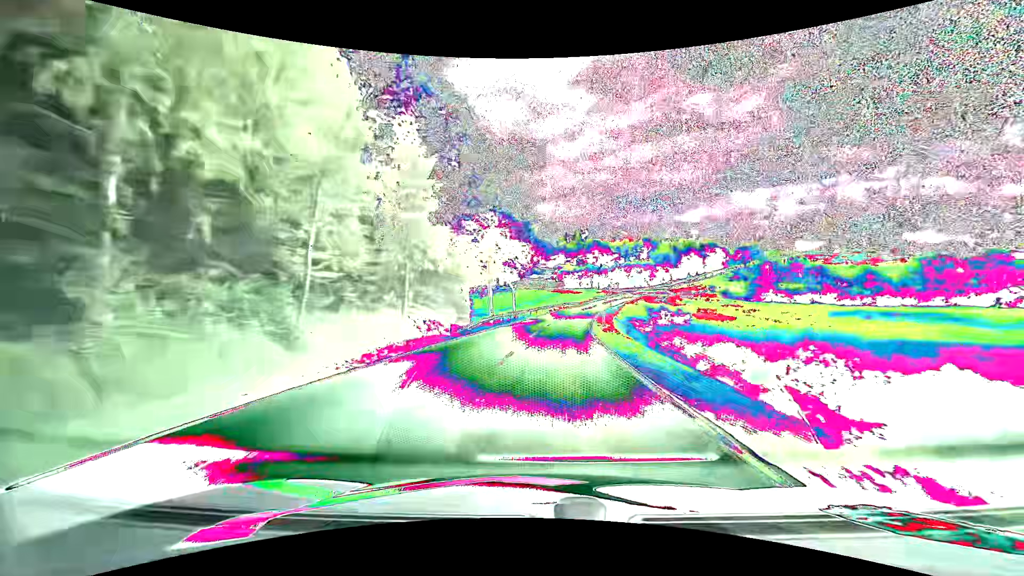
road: tertiary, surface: asphalt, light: Day
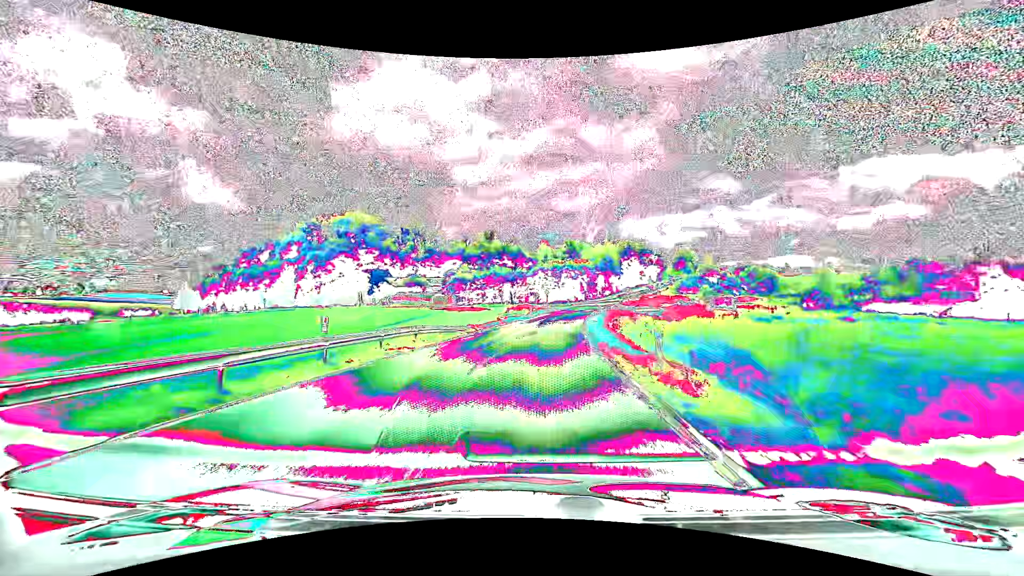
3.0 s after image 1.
(+5.7, +63.3) m; +11°
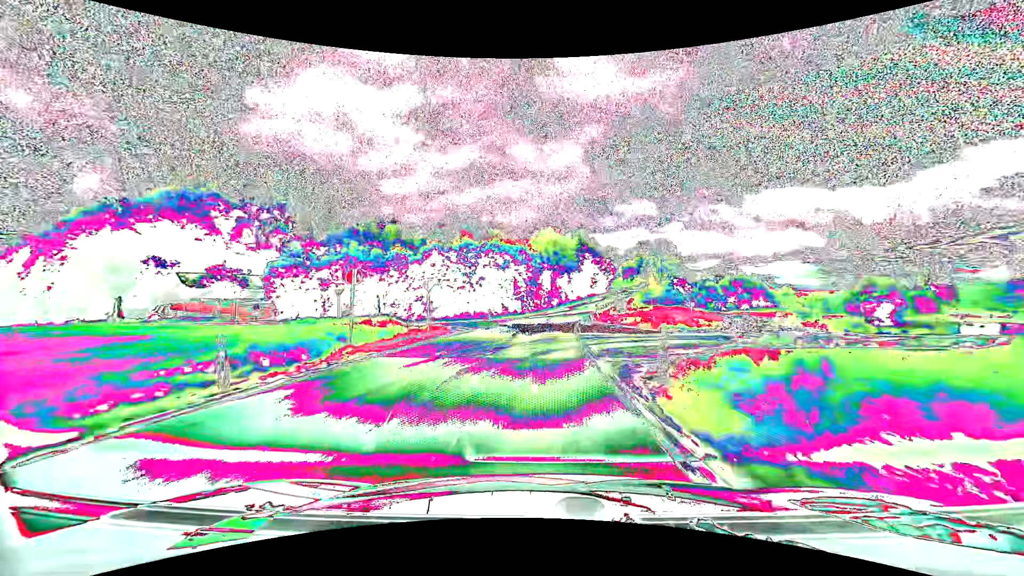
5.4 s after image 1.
(+3.5, +51.4) m; +8°
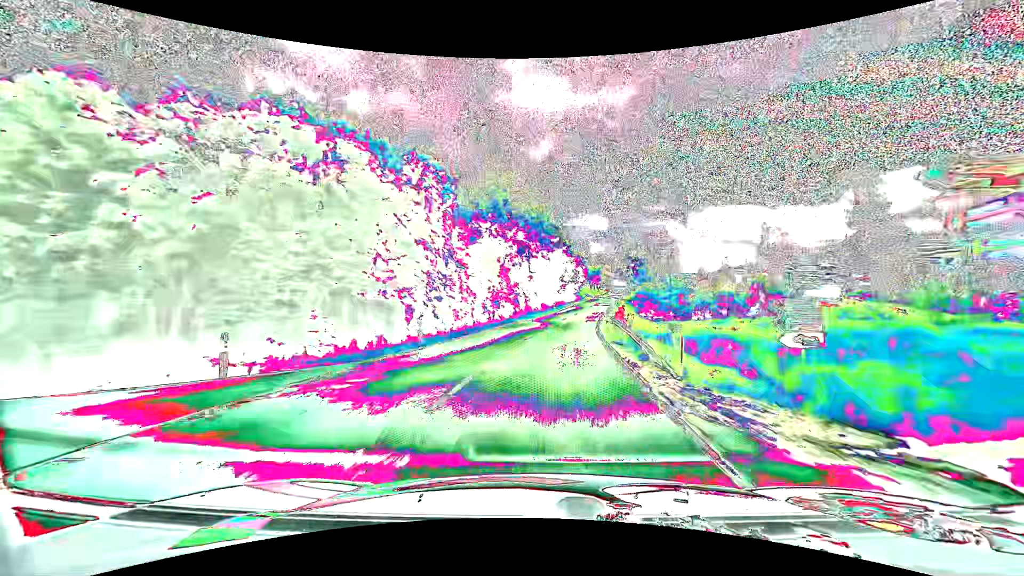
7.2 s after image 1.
(+1.5, +38.7) m; +5°
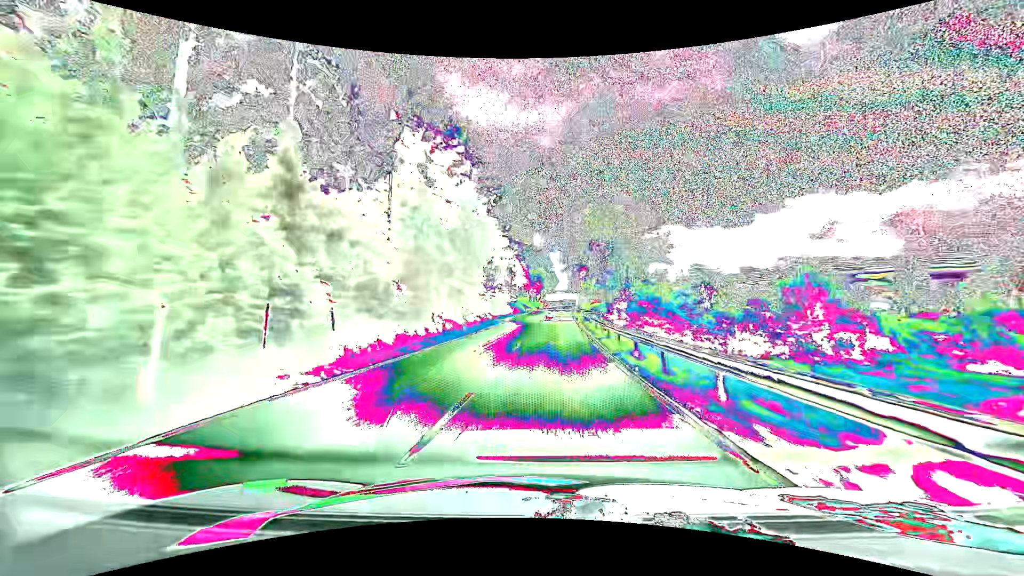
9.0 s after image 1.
(+2.6, +38.8) m; +7°
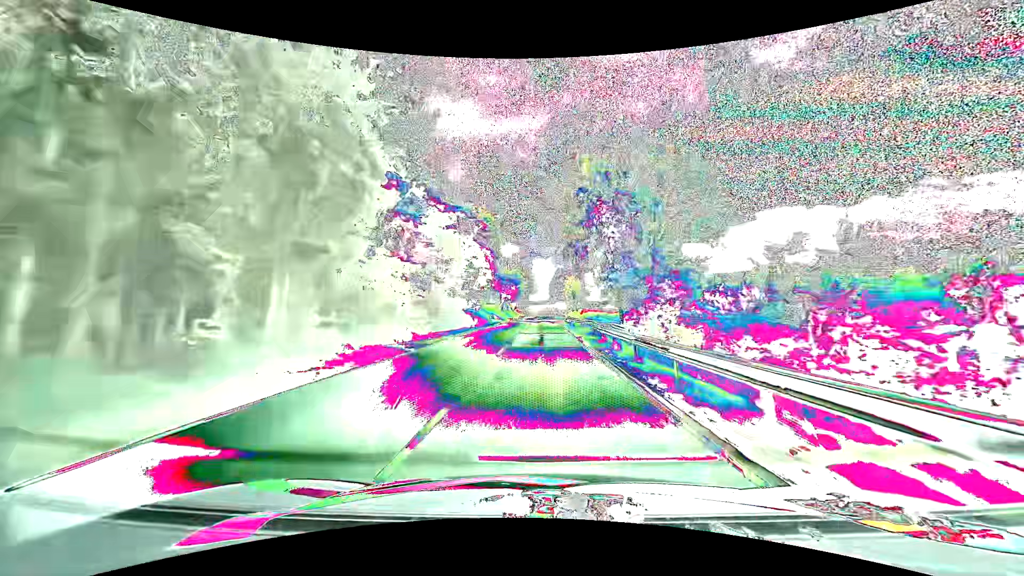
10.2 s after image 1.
(+0.8, +26.5) m; +3°
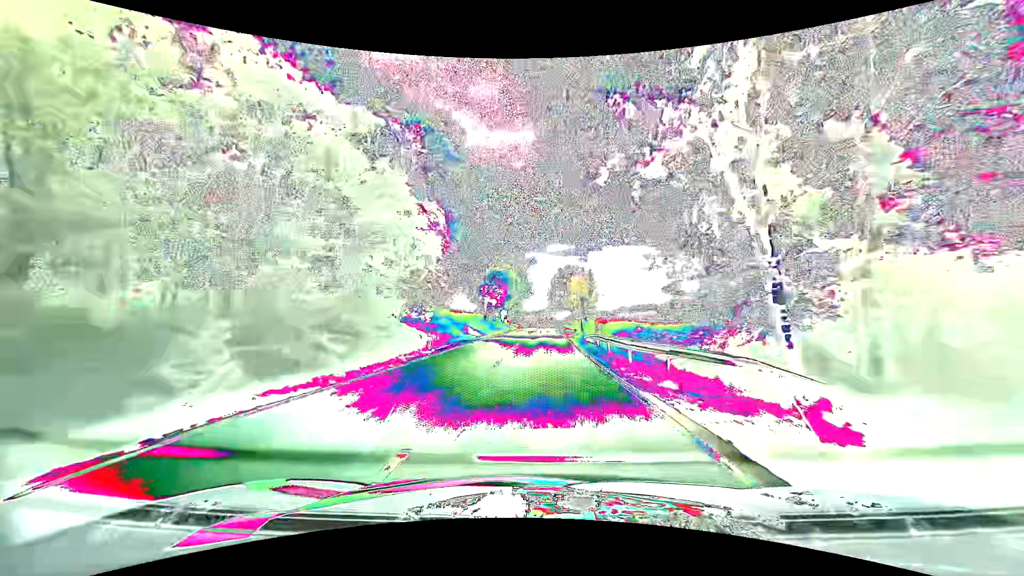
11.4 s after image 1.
(+0.1, +26.8) m; 0°
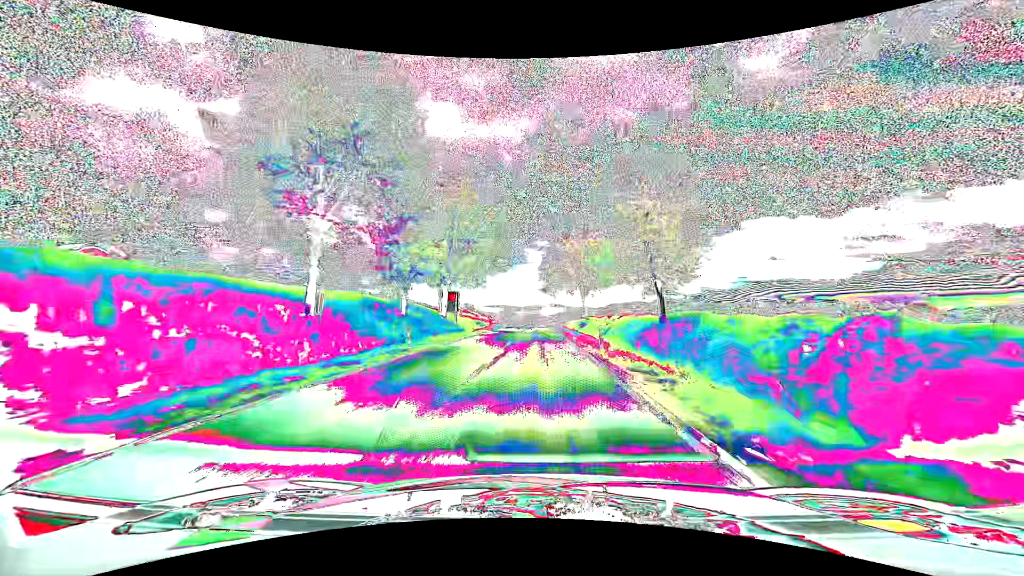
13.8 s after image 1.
(+0.7, +53.8) m; +1°
(0, +10) (0, +20) (0, +30) (0, +40) (0, +50) (0, +60) (0, +70) (0, +80) (0, +90) (0, +100) m
